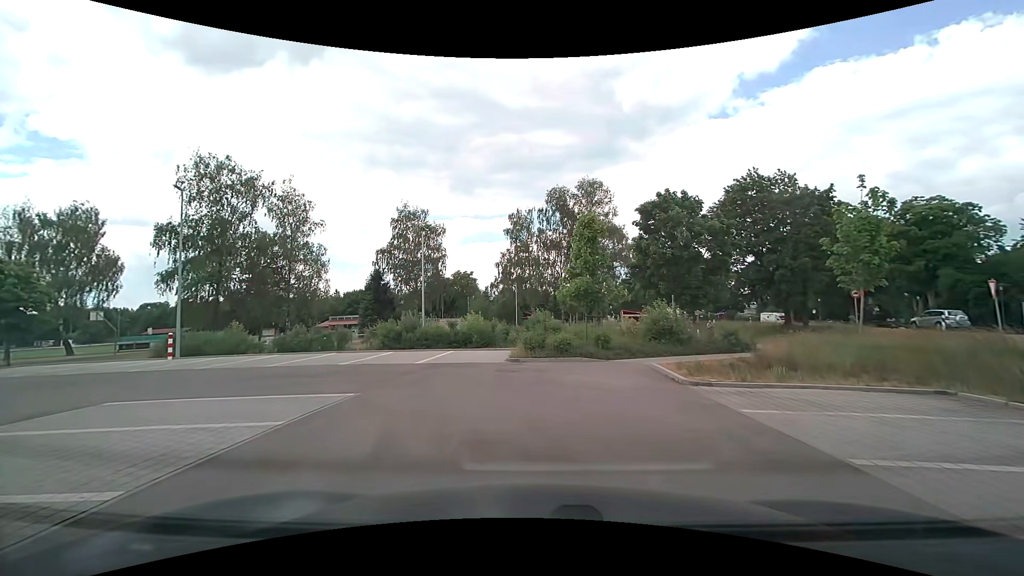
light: Day
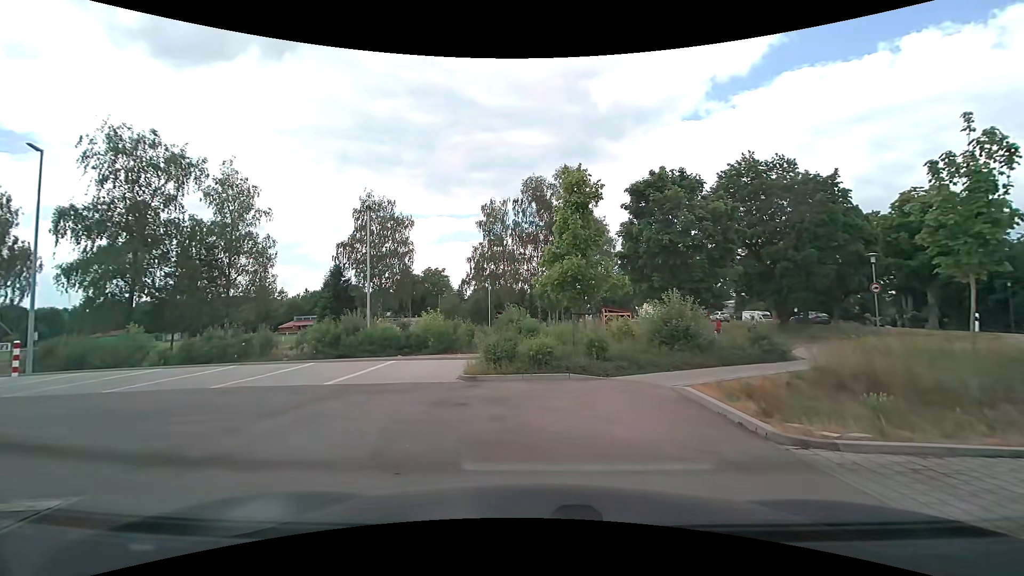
(+0.3, +5.3) m; +5°
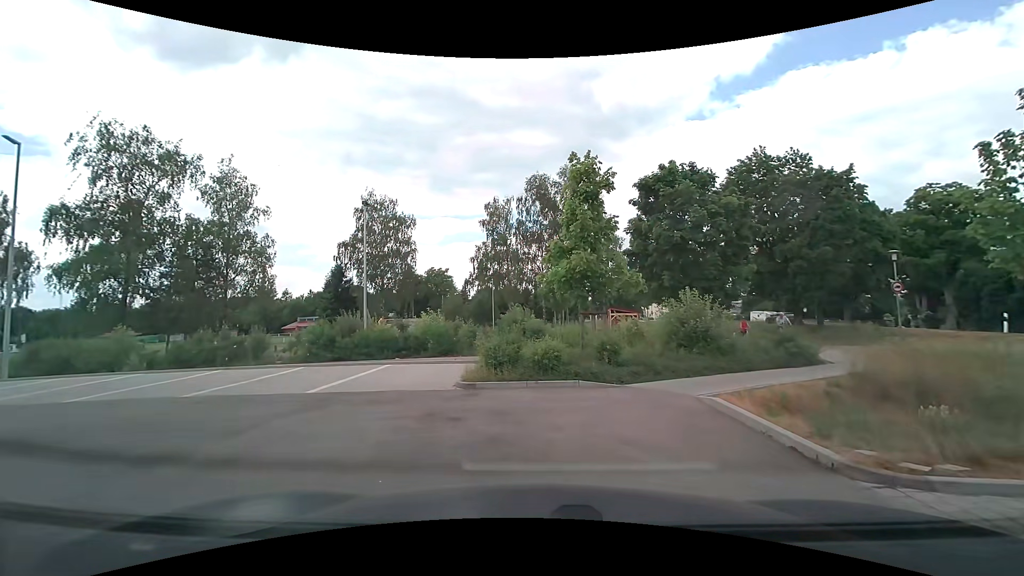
(0.0, +1.1) m; 0°
